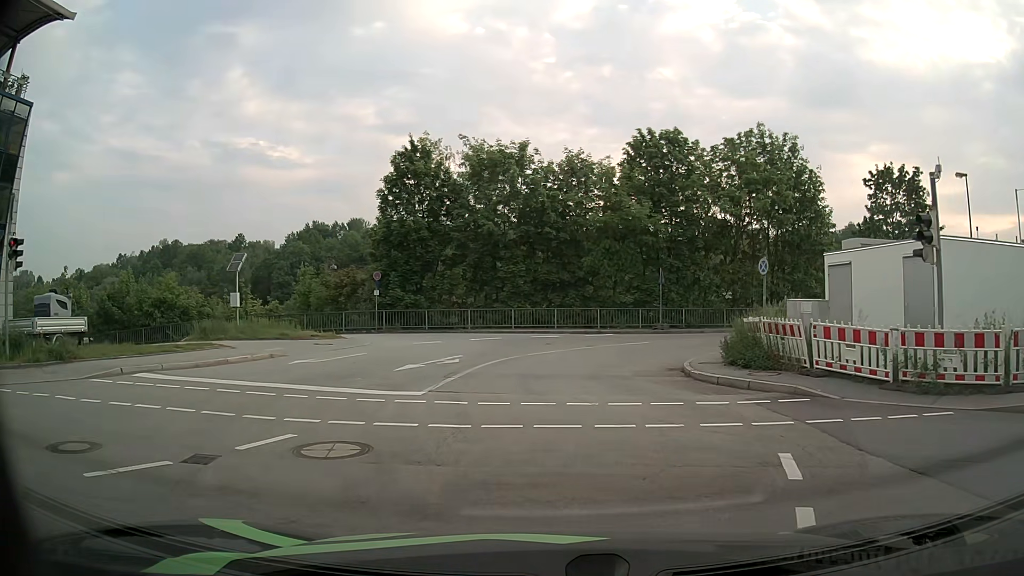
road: unclassified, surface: asphalt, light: Day
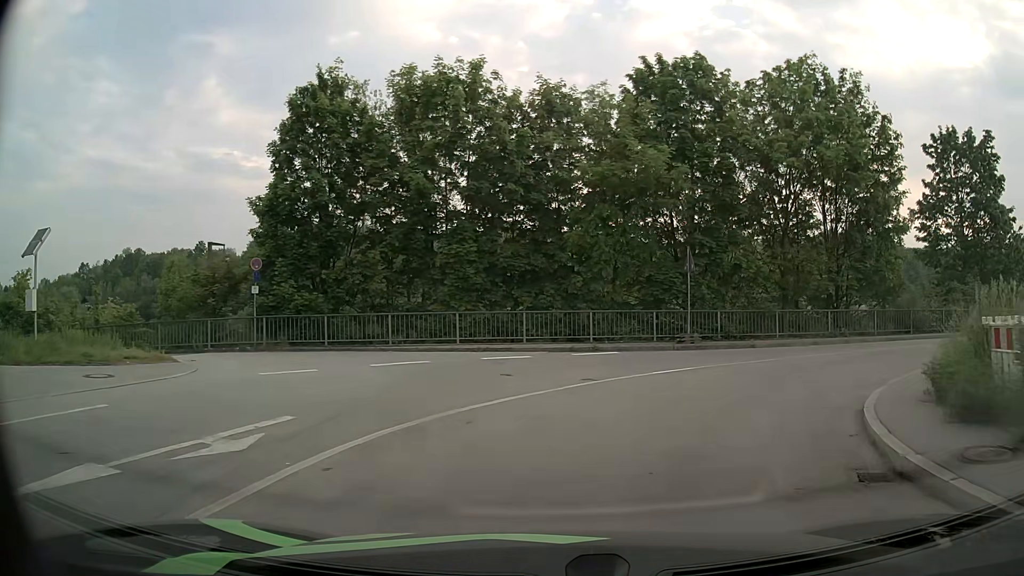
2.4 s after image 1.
(+0.2, +12.5) m; +2°
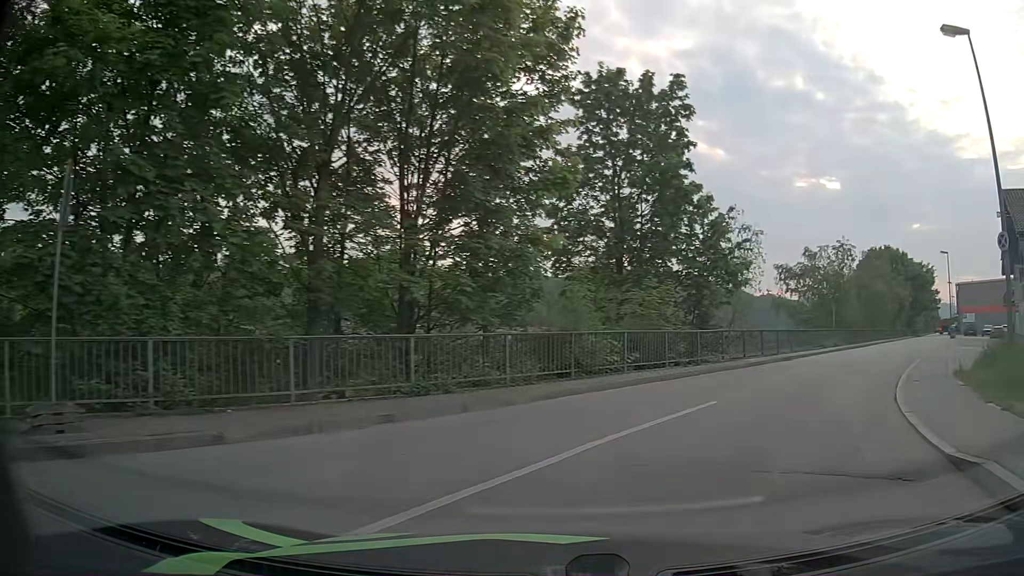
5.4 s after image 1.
(+4.1, +14.1) m; +39°
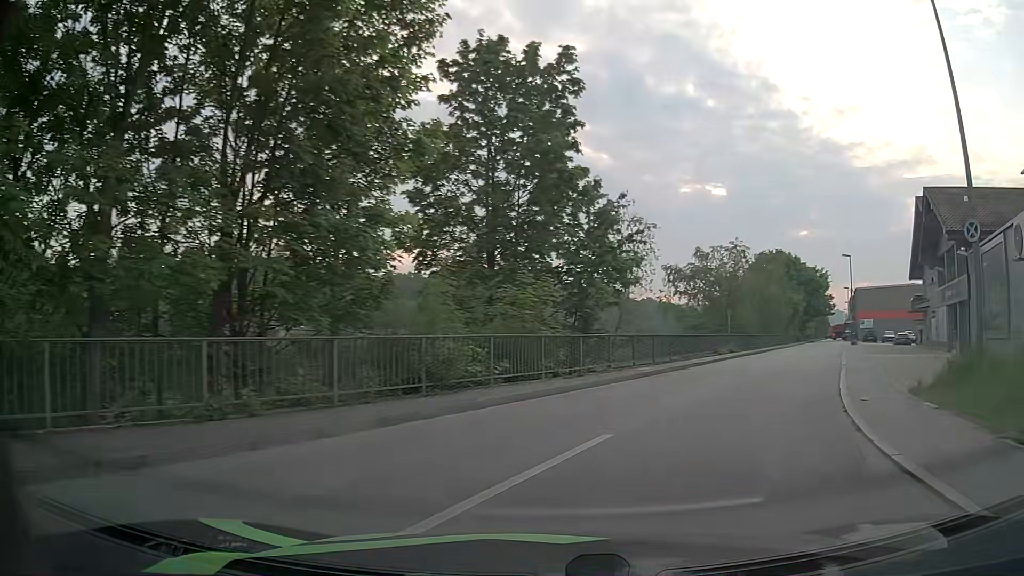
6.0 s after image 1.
(+0.3, +3.2) m; +10°
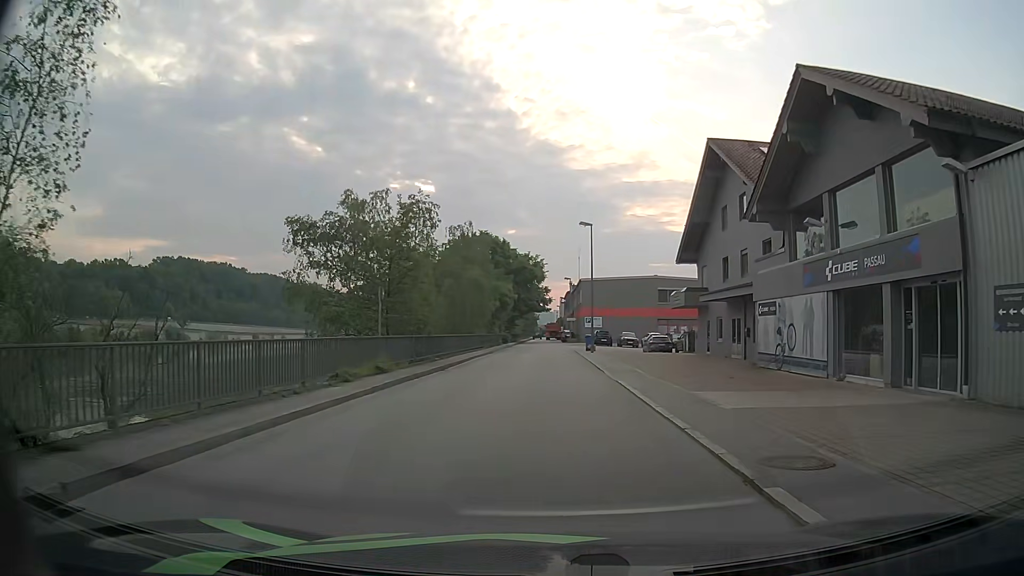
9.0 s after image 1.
(+5.7, +18.4) m; +24°
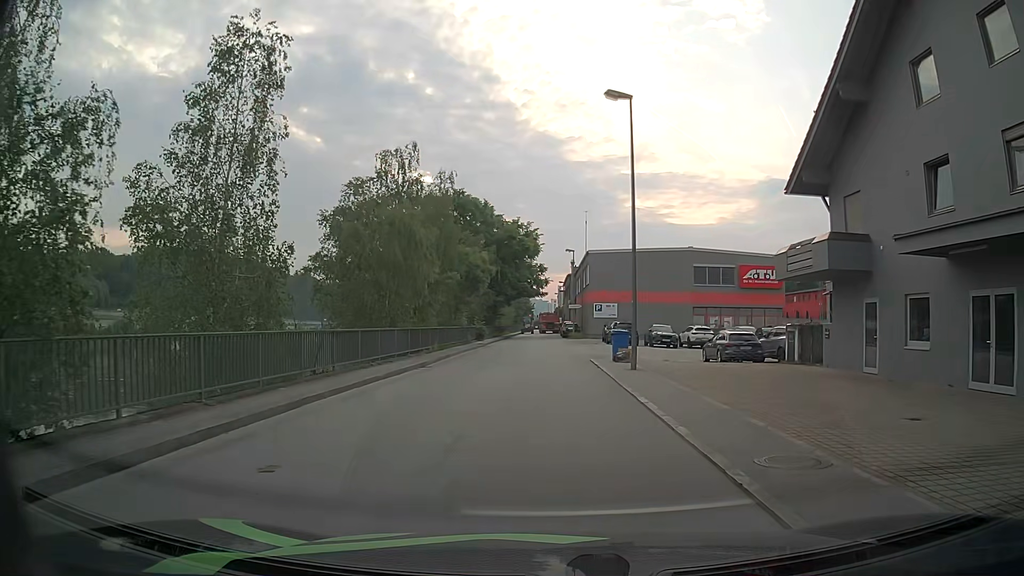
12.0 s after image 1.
(+0.5, +22.2) m; +1°
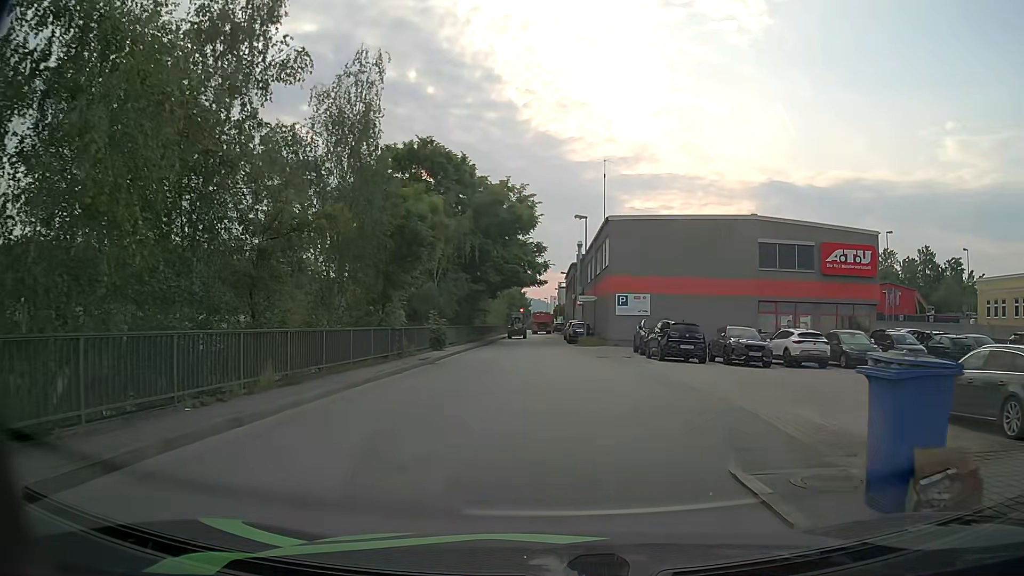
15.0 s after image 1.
(-0.3, +19.0) m; -1°
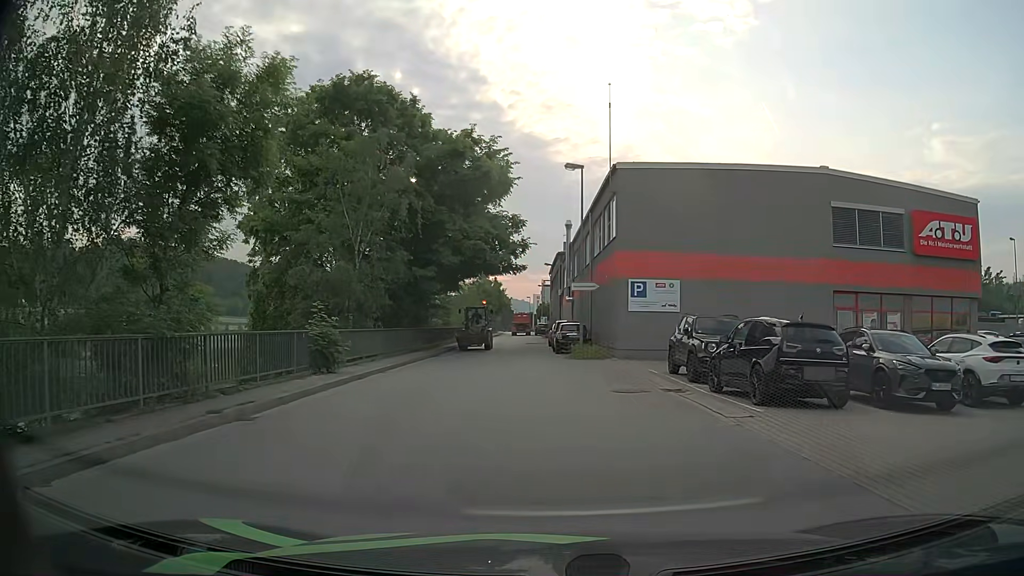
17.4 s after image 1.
(+0.4, +13.6) m; +2°
